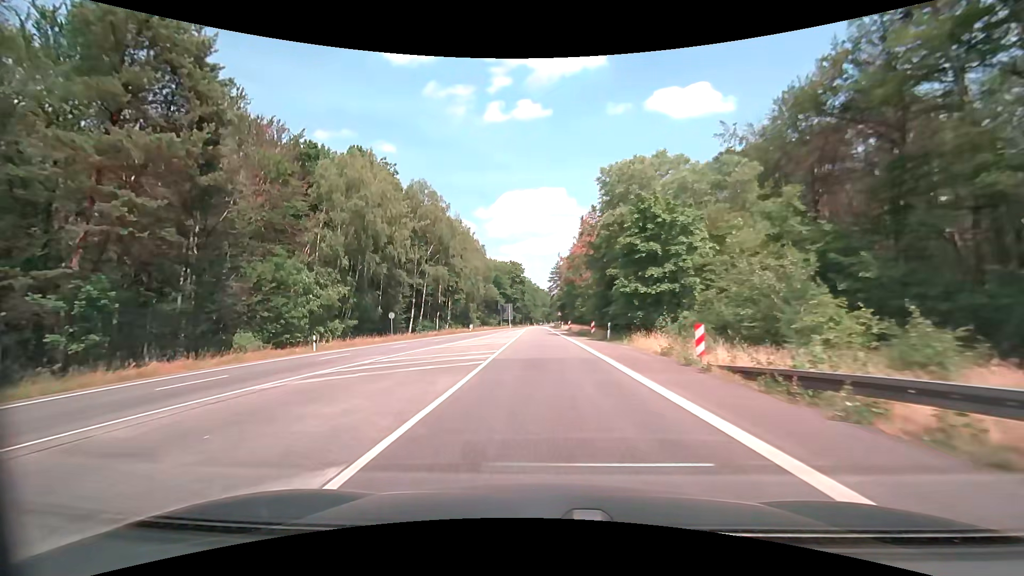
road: secondary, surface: asphalt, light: Day
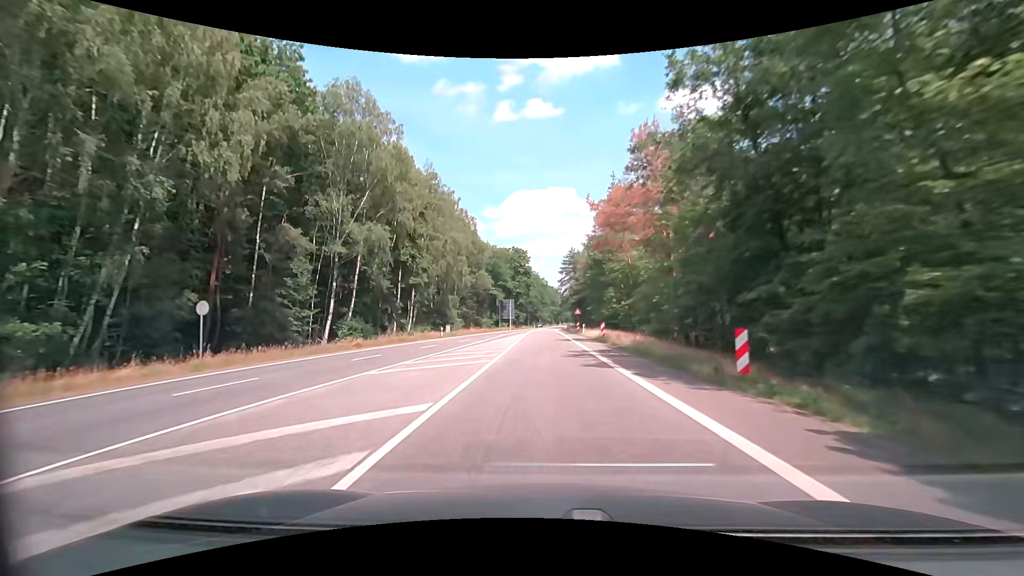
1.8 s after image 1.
(-0.4, +29.0) m; -1°
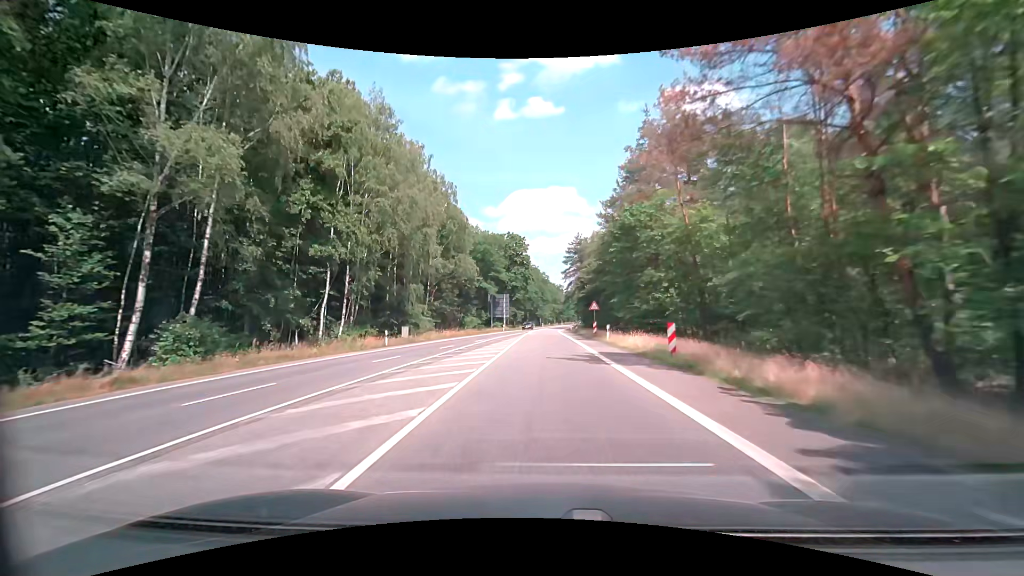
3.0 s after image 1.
(+0.1, +19.5) m; 0°
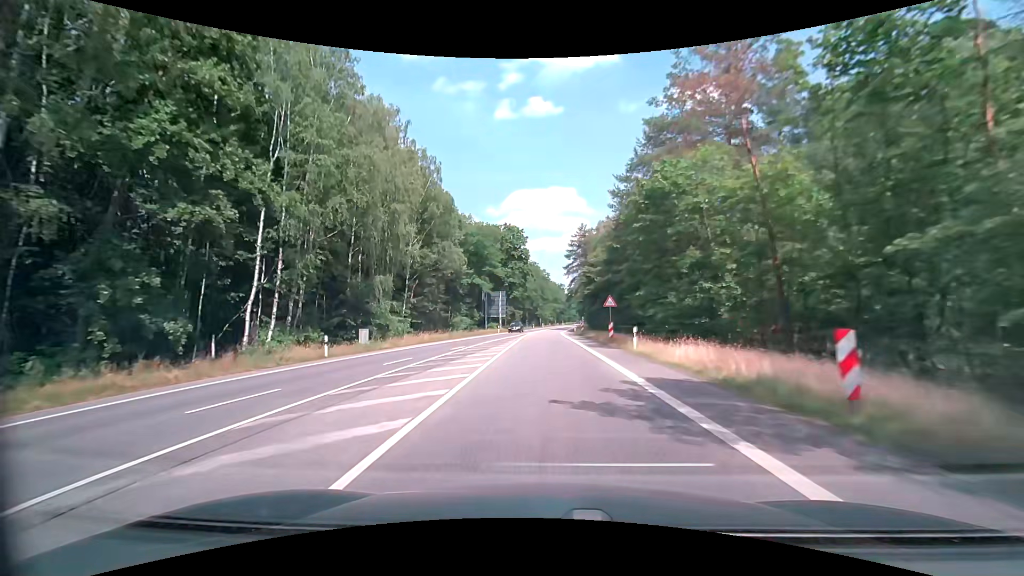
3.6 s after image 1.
(0.0, +9.8) m; 0°
(0, +10) (0, +20) (0, +30) (0, +40) (0, +50) (0, +60) (+1, +70) (+1, +80) (+2, +90) (+3, +100) m
